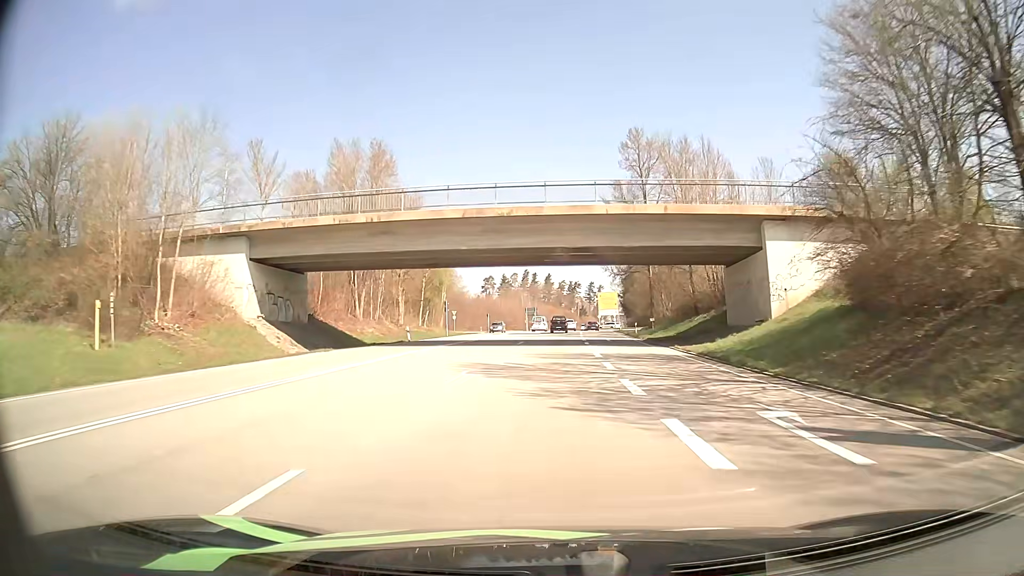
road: primary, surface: asphalt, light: Day
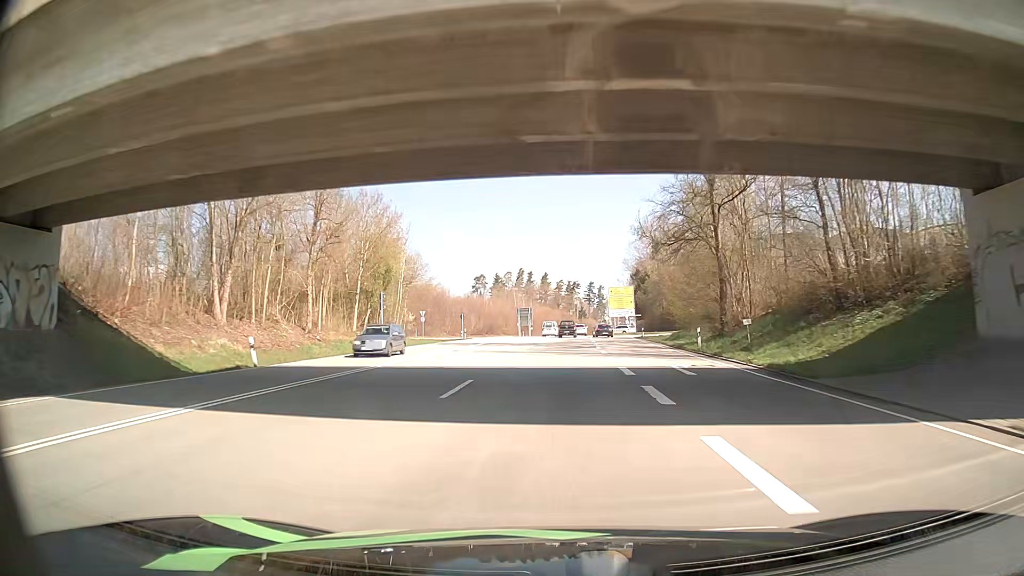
(+0.1, +26.0) m; 0°
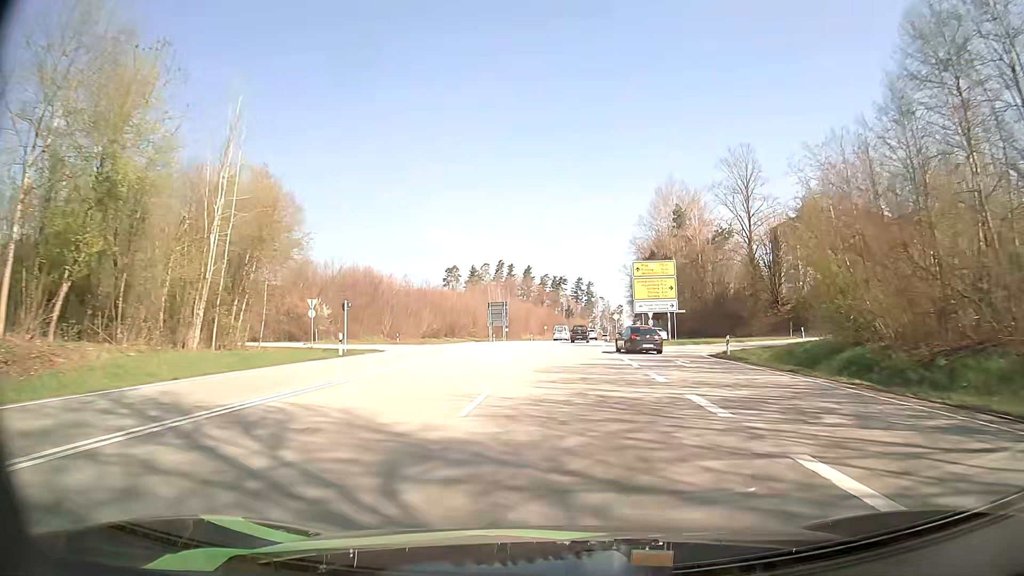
(-0.1, +37.9) m; +1°
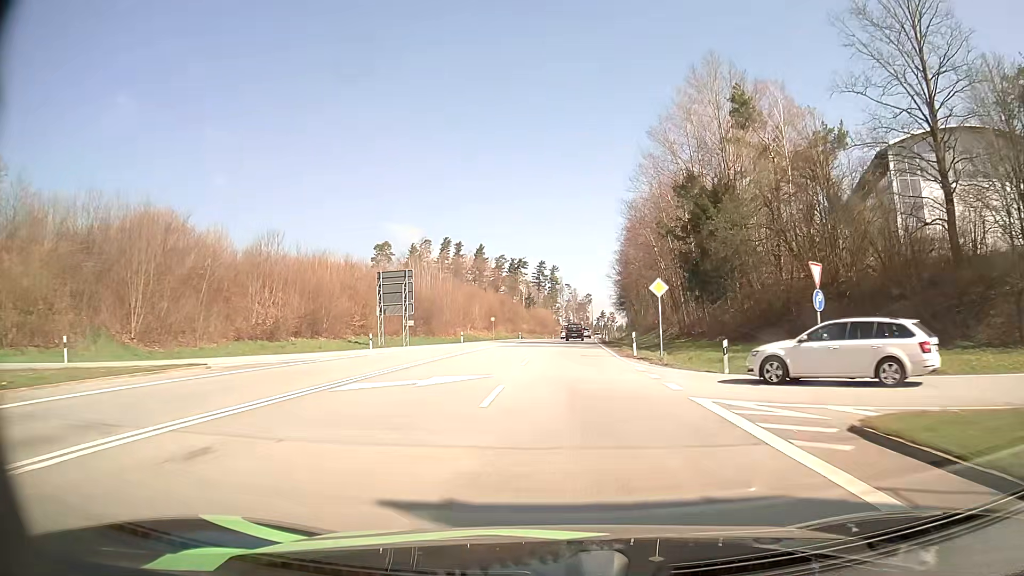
(+1.6, +50.5) m; +3°
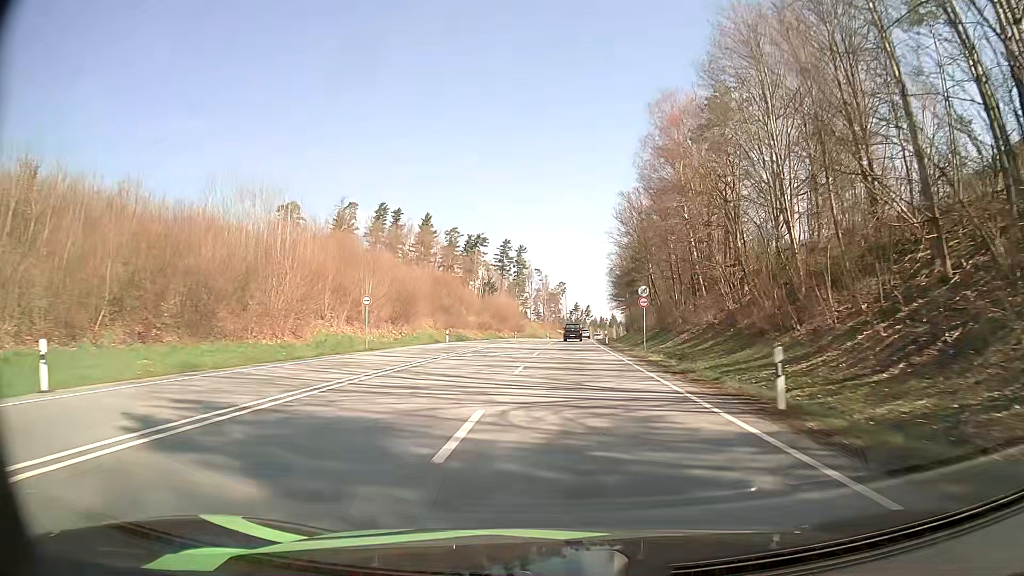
(+1.1, +52.8) m; +2°
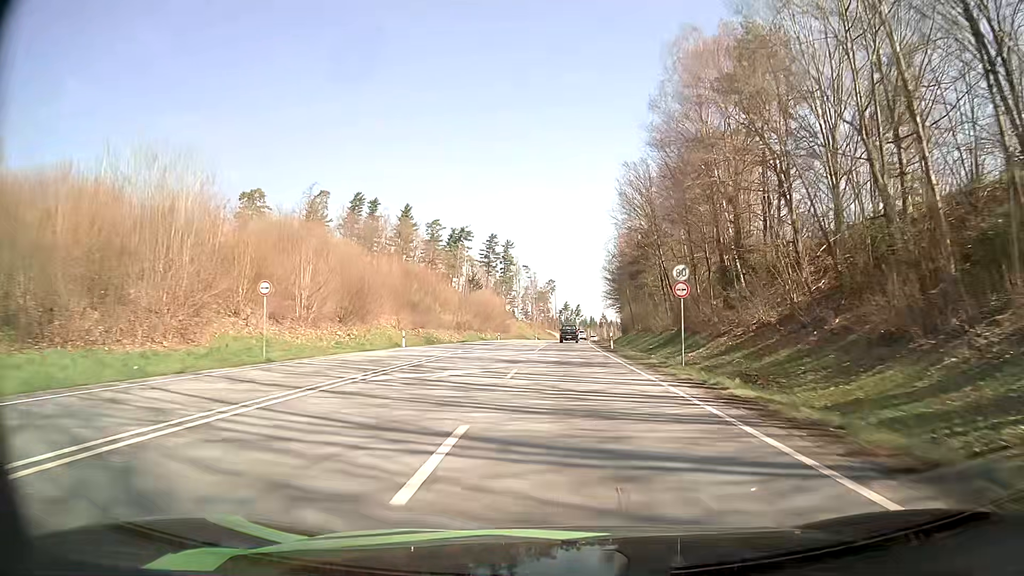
(+0.1, +13.6) m; +1°
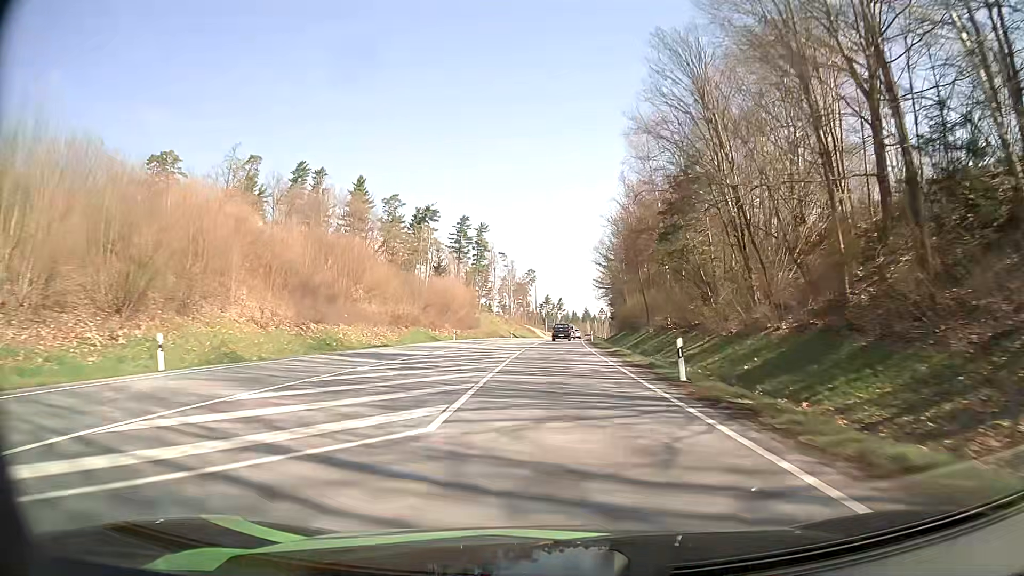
(+0.4, +27.6) m; +2°
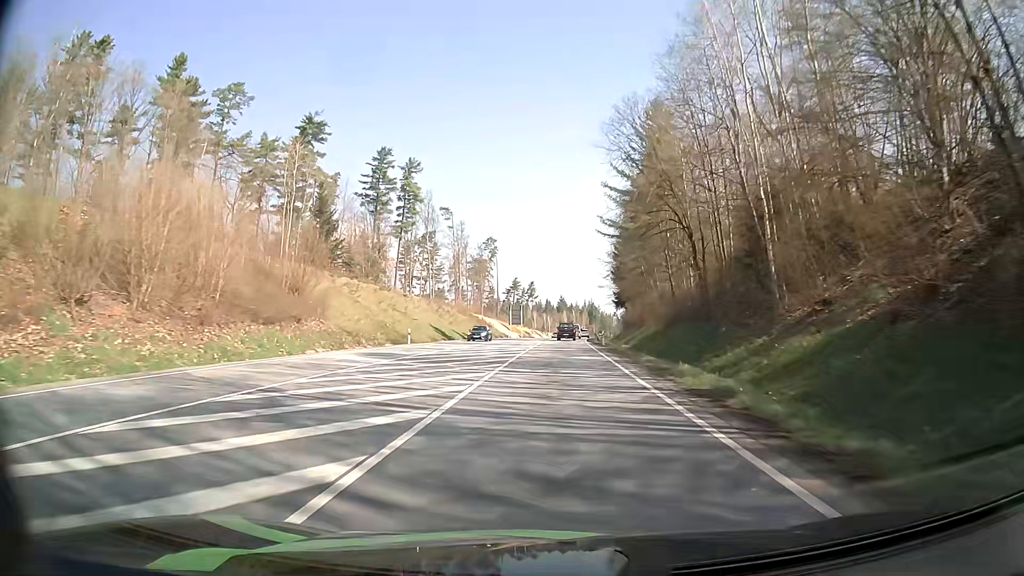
(+1.7, +68.9) m; +3°
(0, +10) (0, +20) (0, +30) (0, +40) (+1, +50) (+1, +60) (+2, +70) (+2, +80) (+3, +90) (+4, +100) m
